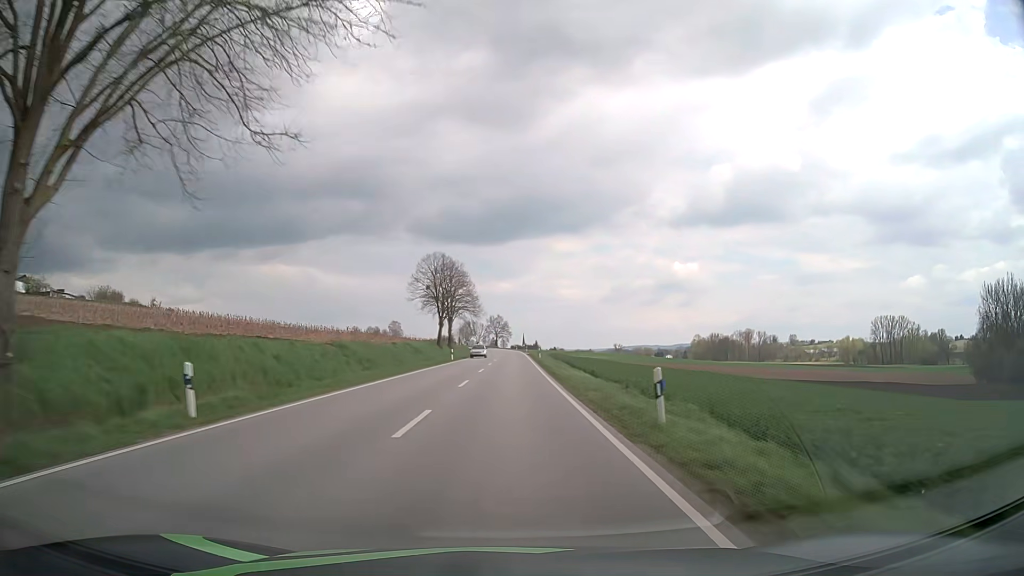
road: secondary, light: Day
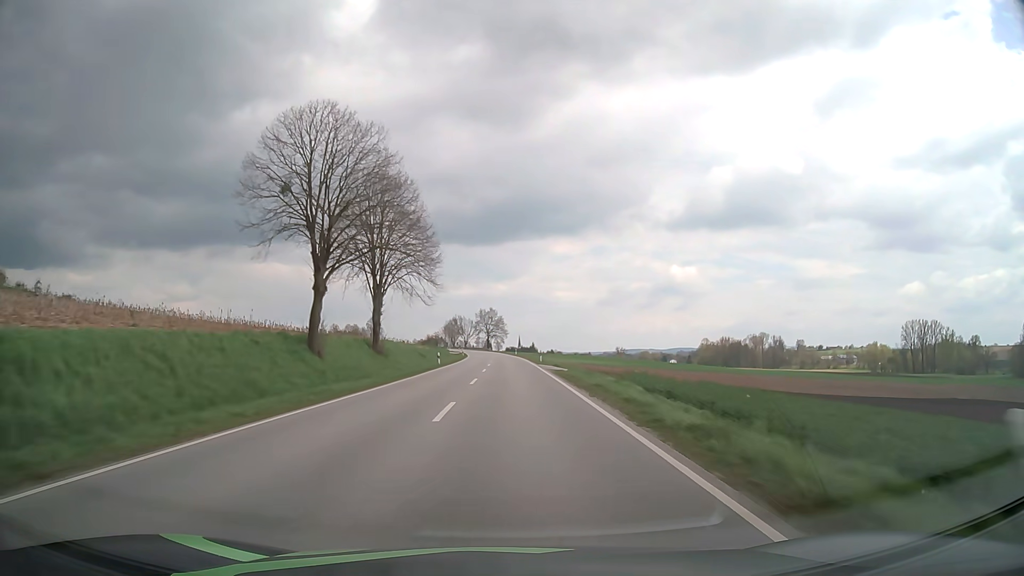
(+0.2, +57.8) m; 0°
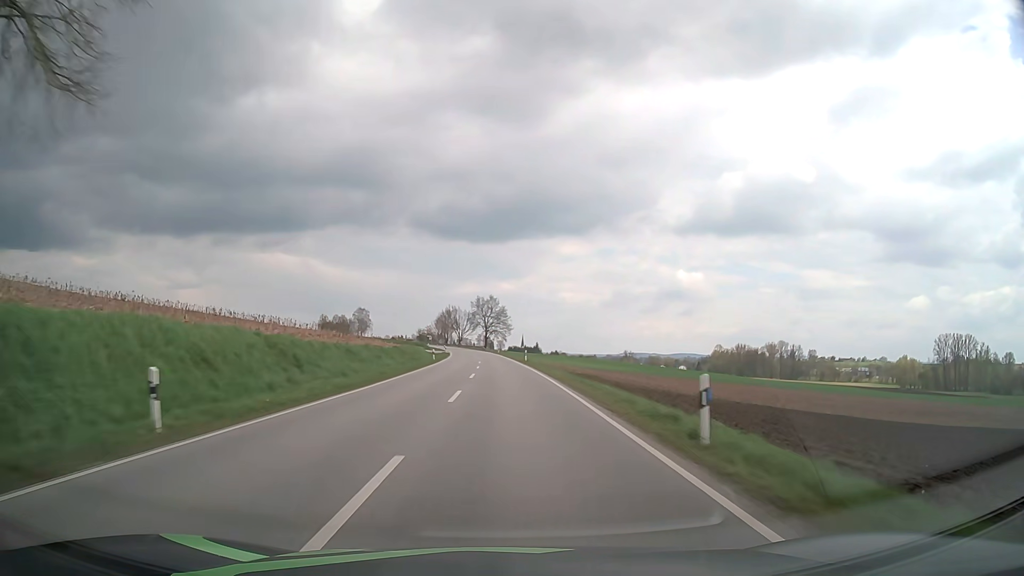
(0.0, +43.8) m; 0°
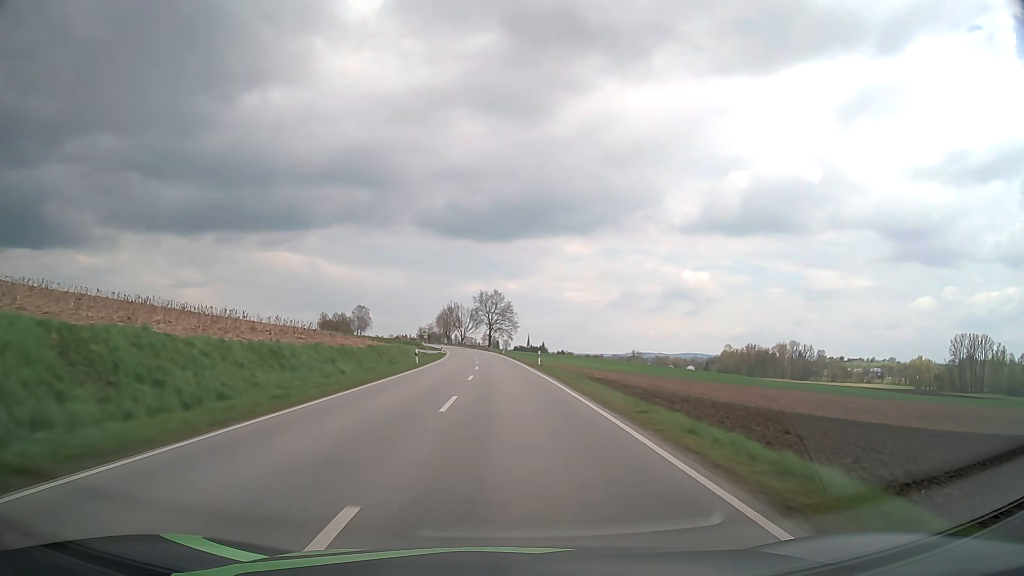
(-0.1, +14.7) m; -1°
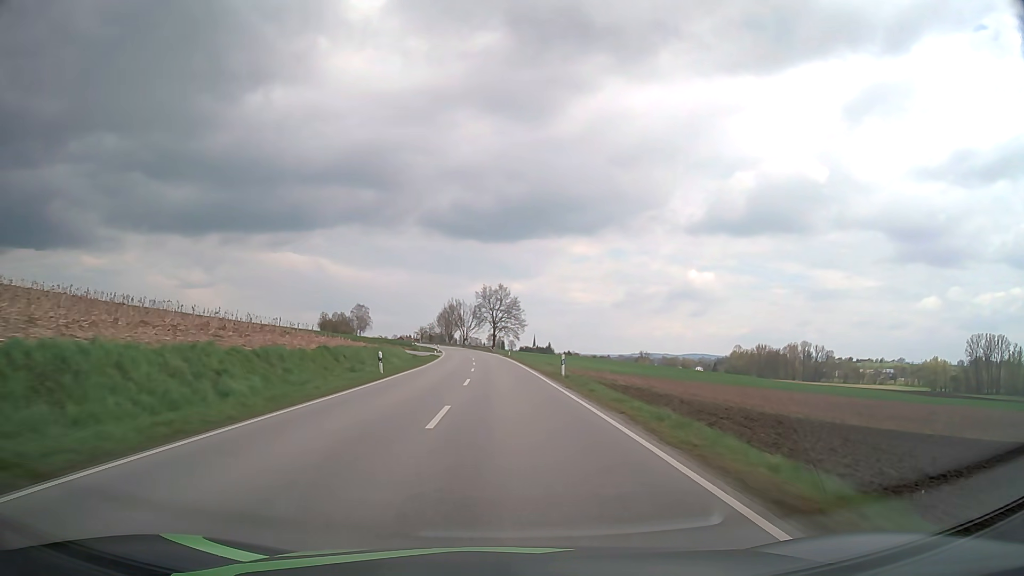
(0.0, +14.7) m; 0°
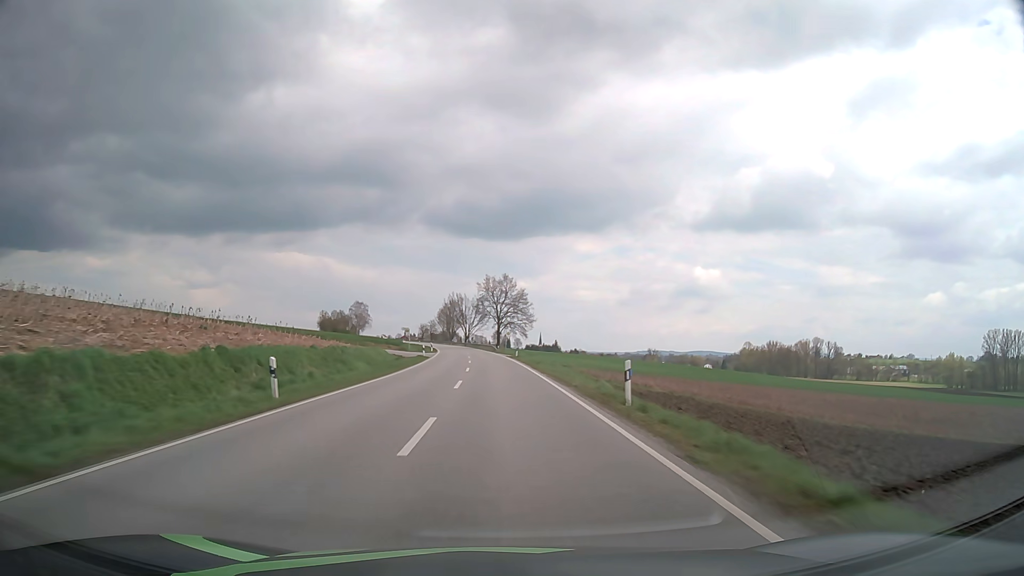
(-0.1, +14.8) m; 0°
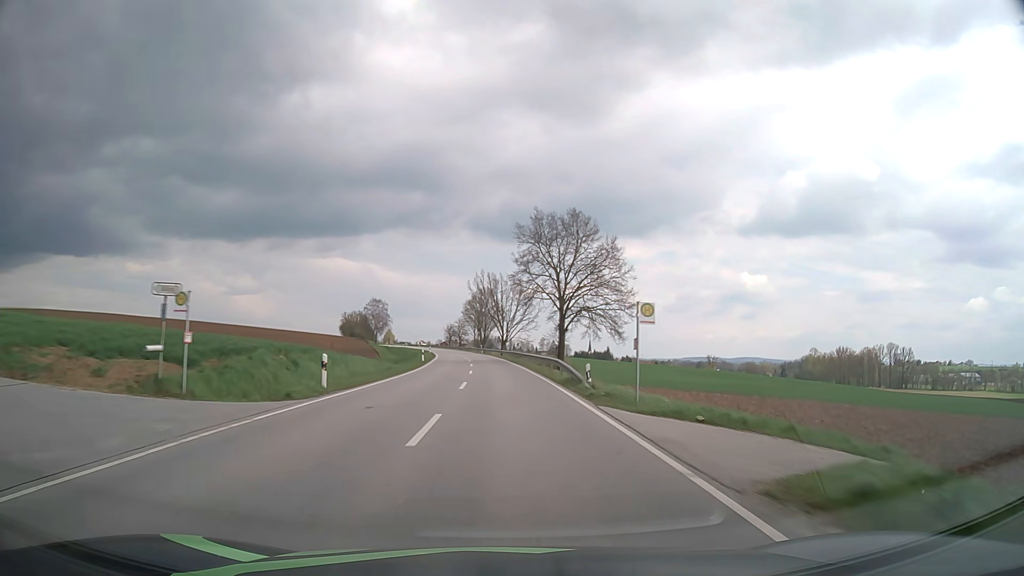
(-2.0, +59.4) m; -4°
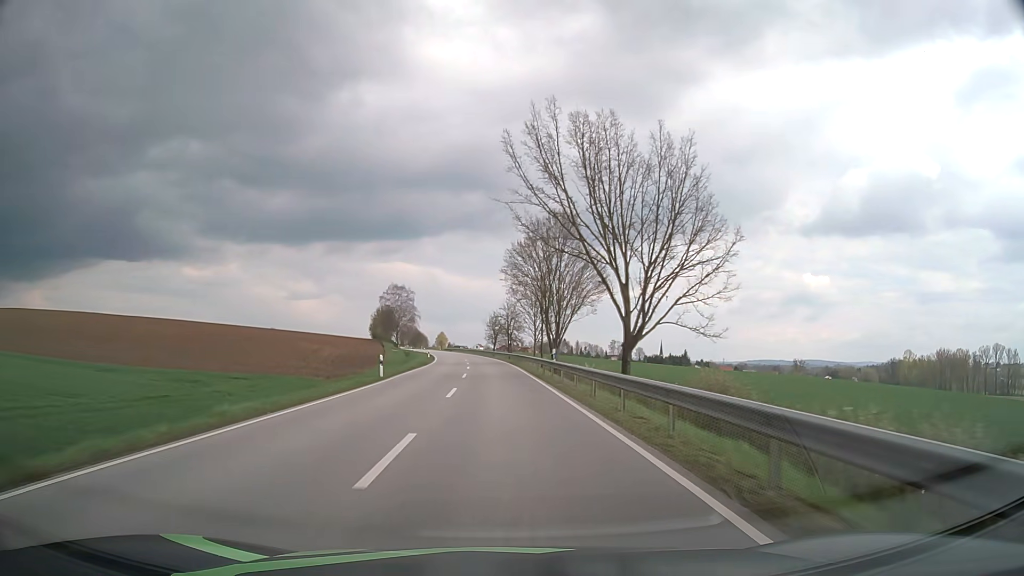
(-3.1, +74.8) m; -5°
(0, +10) (0, +20) (-1, +30) (-1, +40) (-2, +50) (-2, +60) (-3, +70) (-4, +80) (-5, +90) (-6, +100) m
